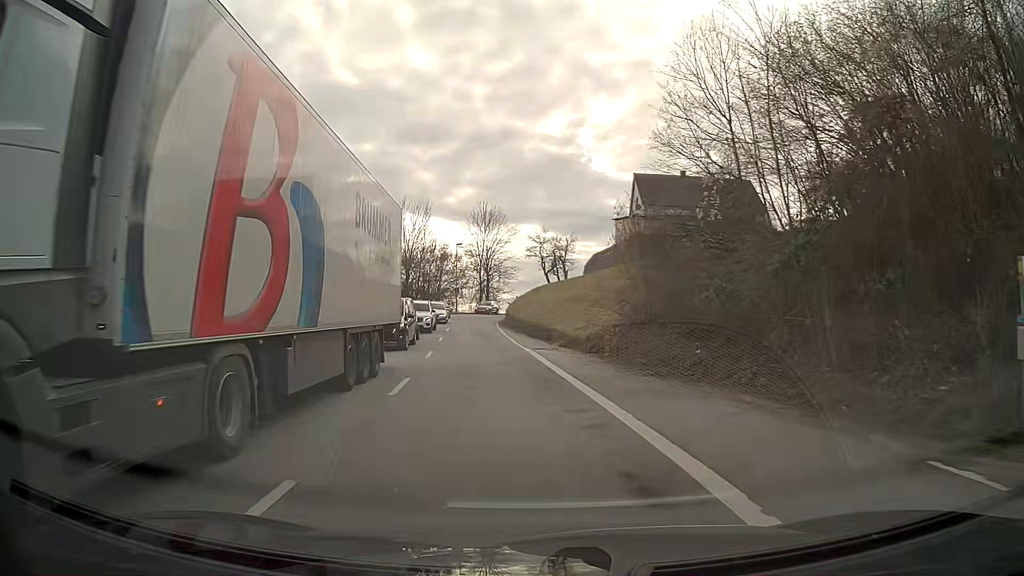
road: secondary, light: Day
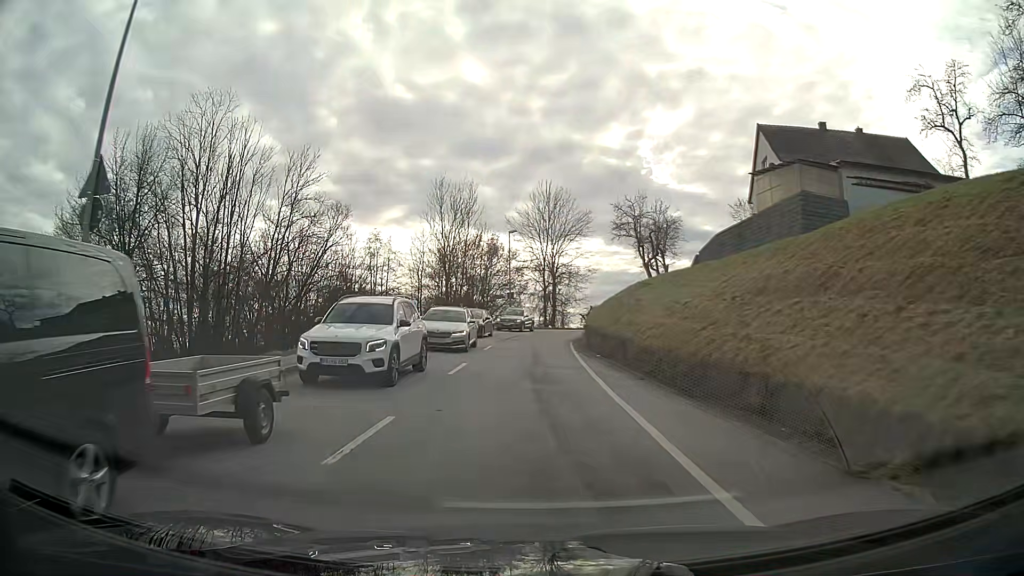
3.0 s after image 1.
(-1.3, +23.4) m; -5°
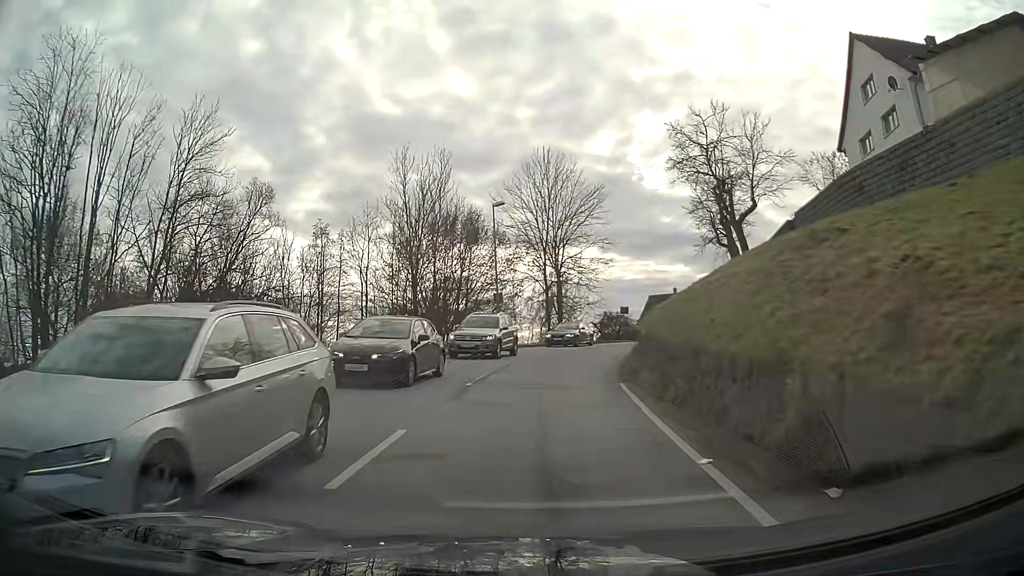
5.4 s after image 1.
(0.0, +18.8) m; +1°
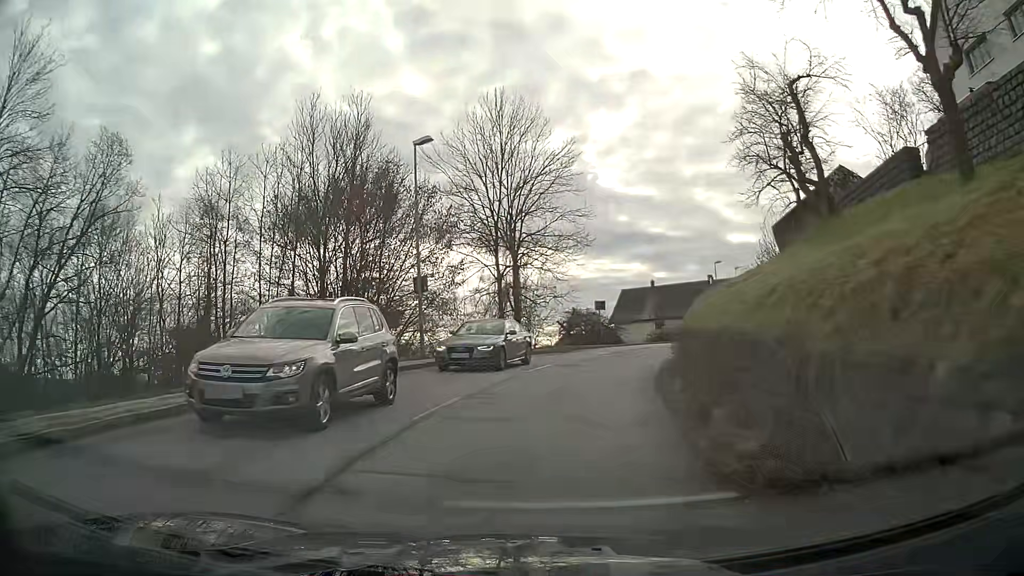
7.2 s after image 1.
(+0.4, +14.1) m; +4°
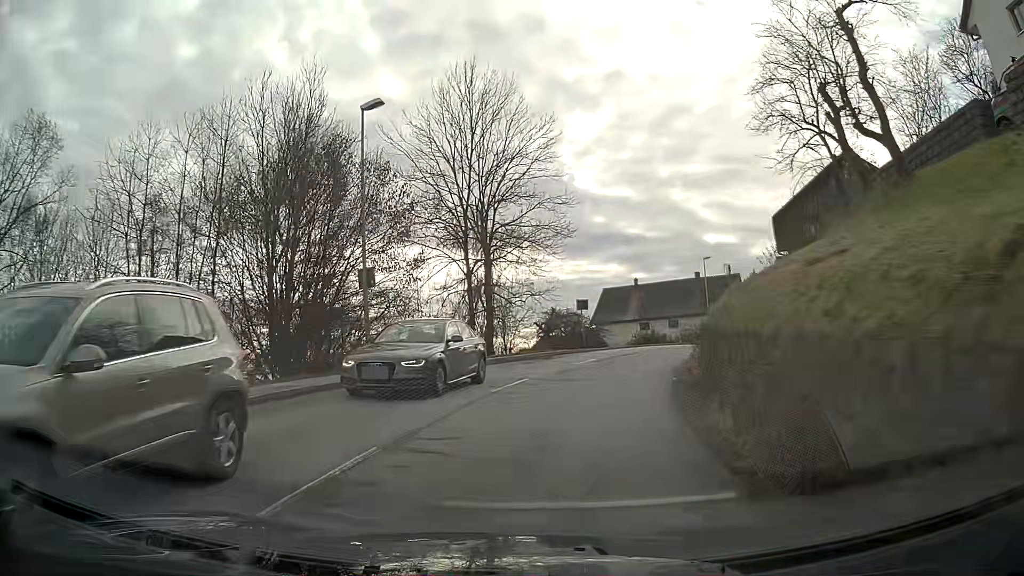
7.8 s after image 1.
(+0.1, +4.8) m; +2°
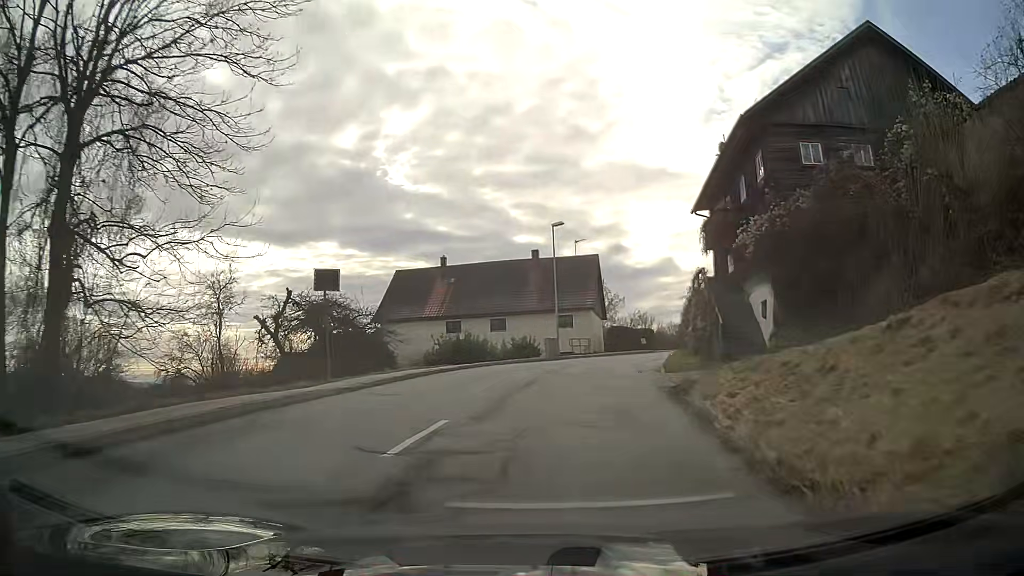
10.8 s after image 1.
(+3.3, +23.6) m; +16°
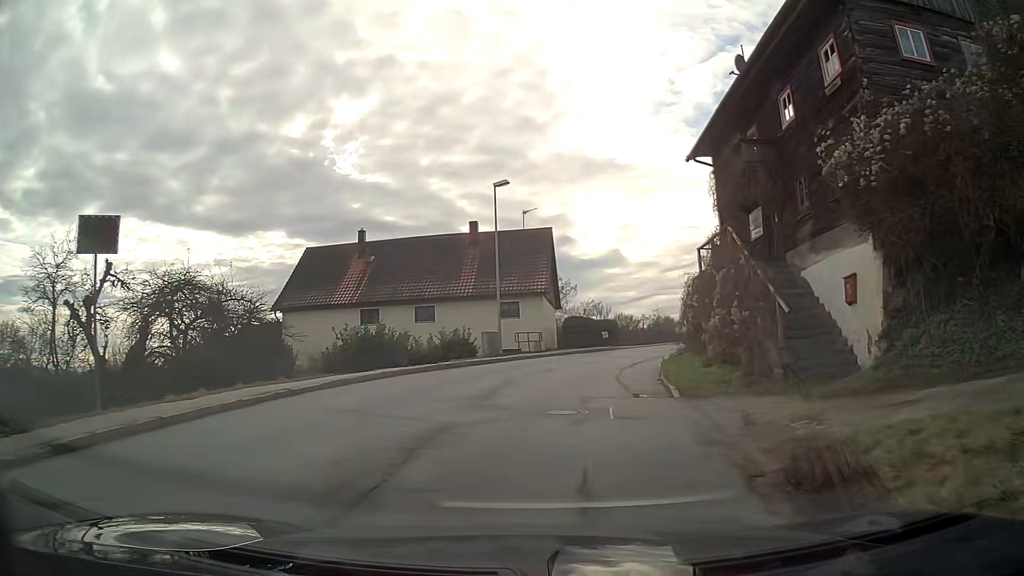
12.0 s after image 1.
(+0.4, +9.8) m; +4°
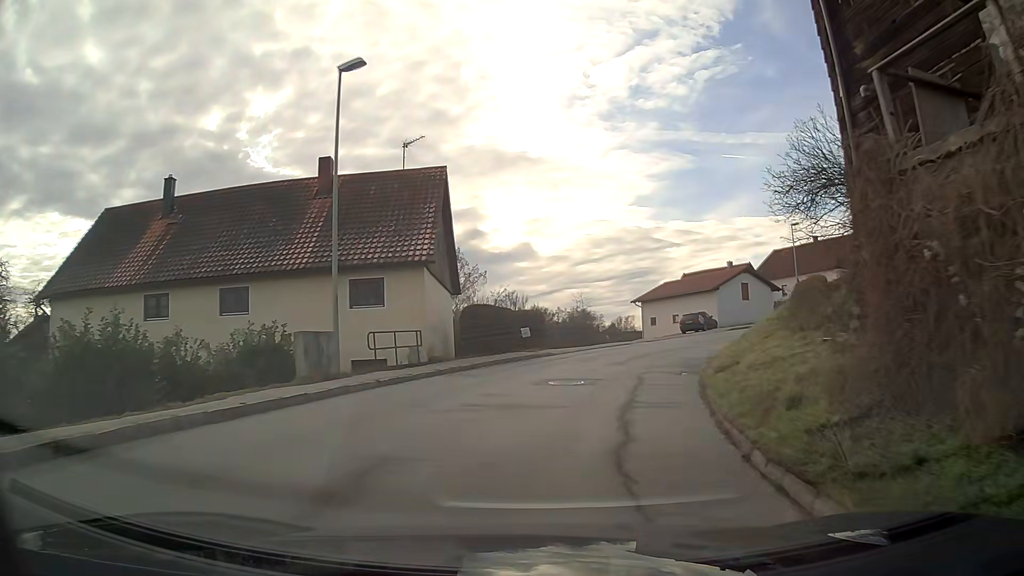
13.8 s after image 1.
(+0.9, +14.8) m; +7°
